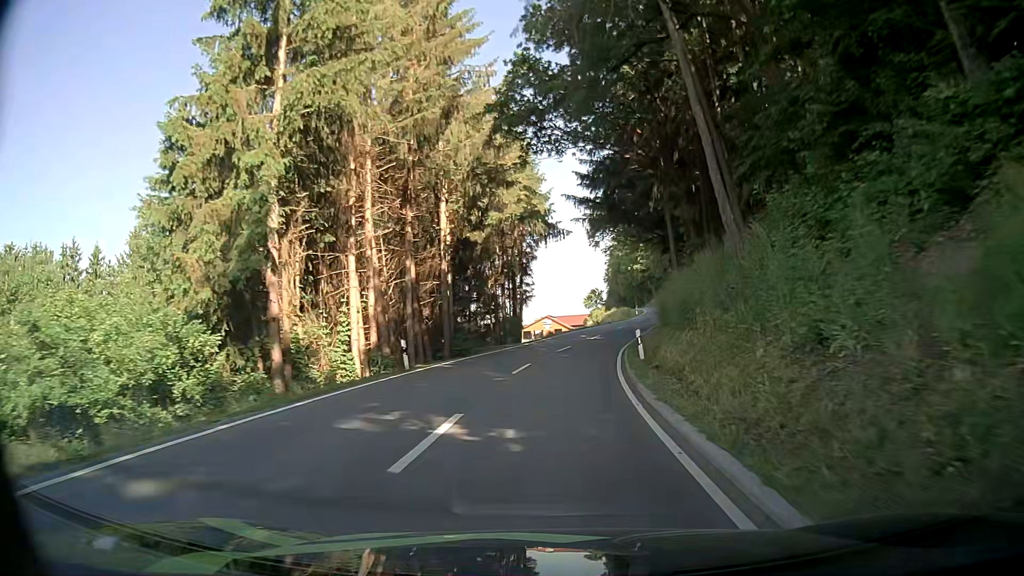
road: secondary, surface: asphalt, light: Day
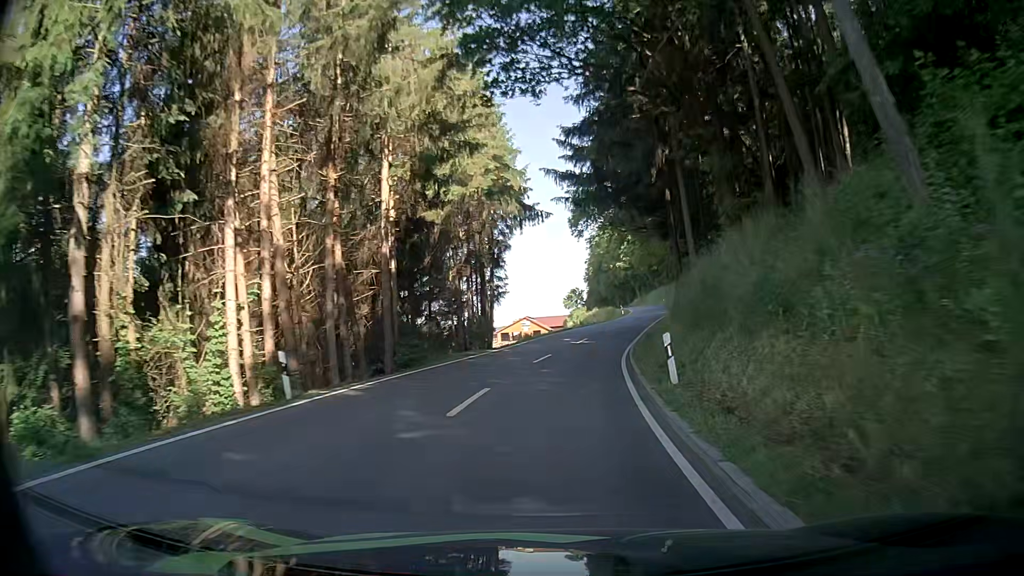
(+0.1, +8.3) m; +2°
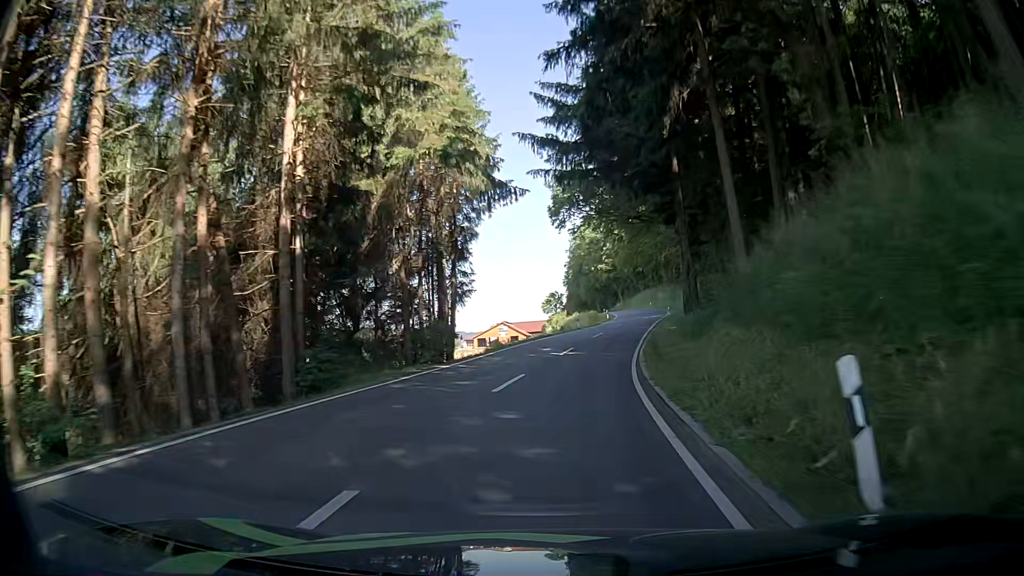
(+0.1, +8.4) m; +1°
